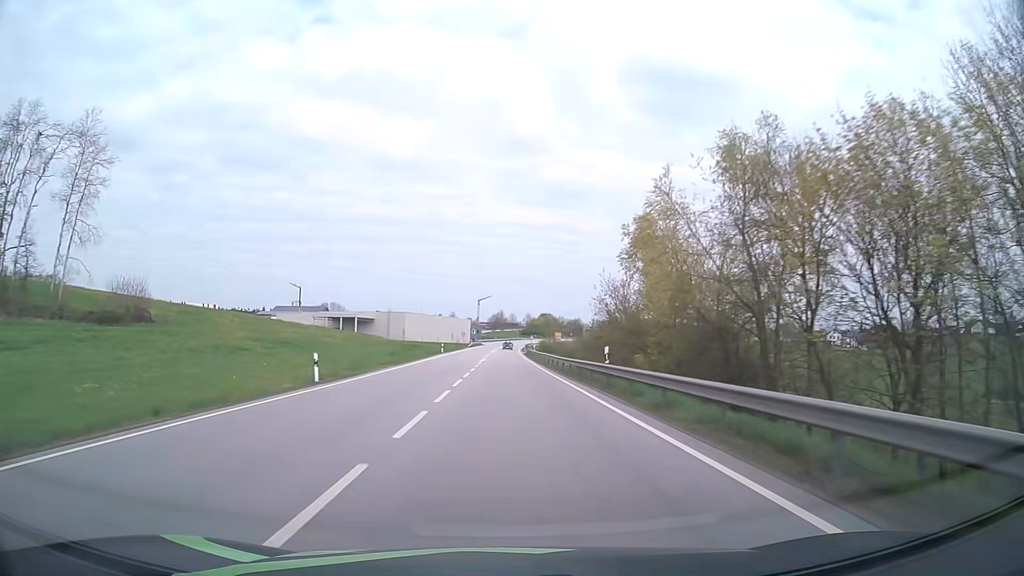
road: primary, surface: asphalt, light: Day
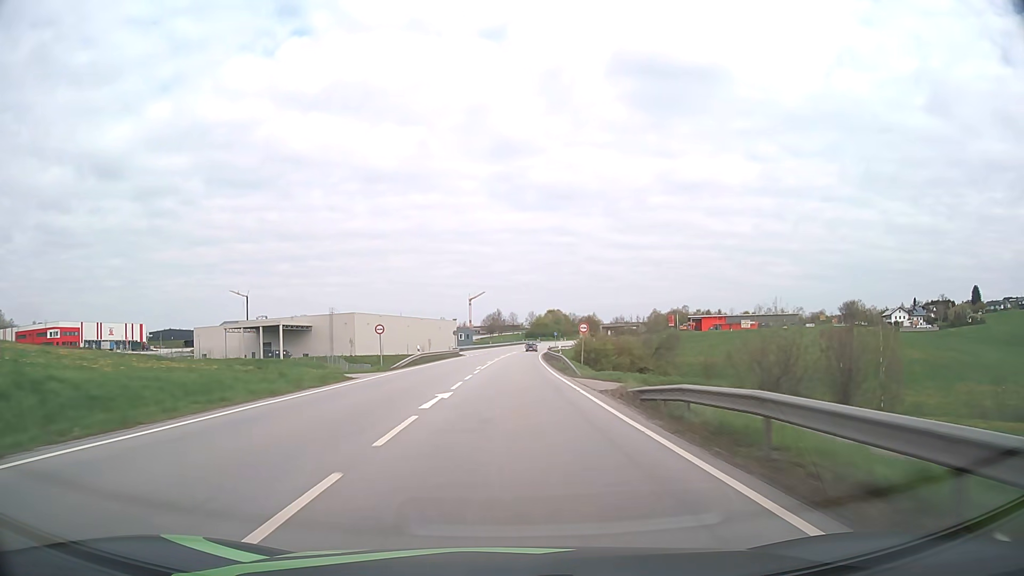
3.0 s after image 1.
(0.0, +78.9) m; 0°
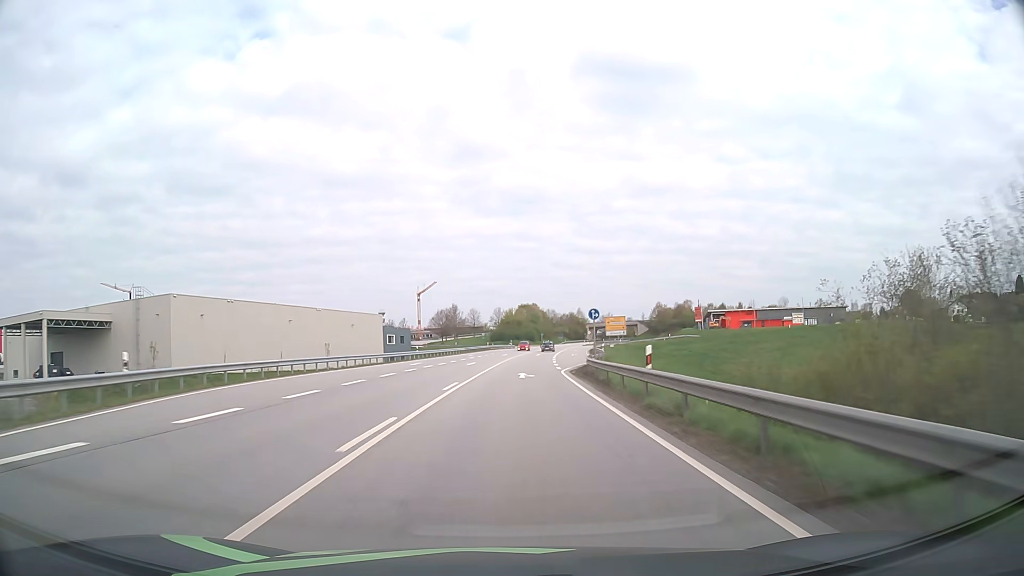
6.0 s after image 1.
(+1.7, +78.8) m; +3°
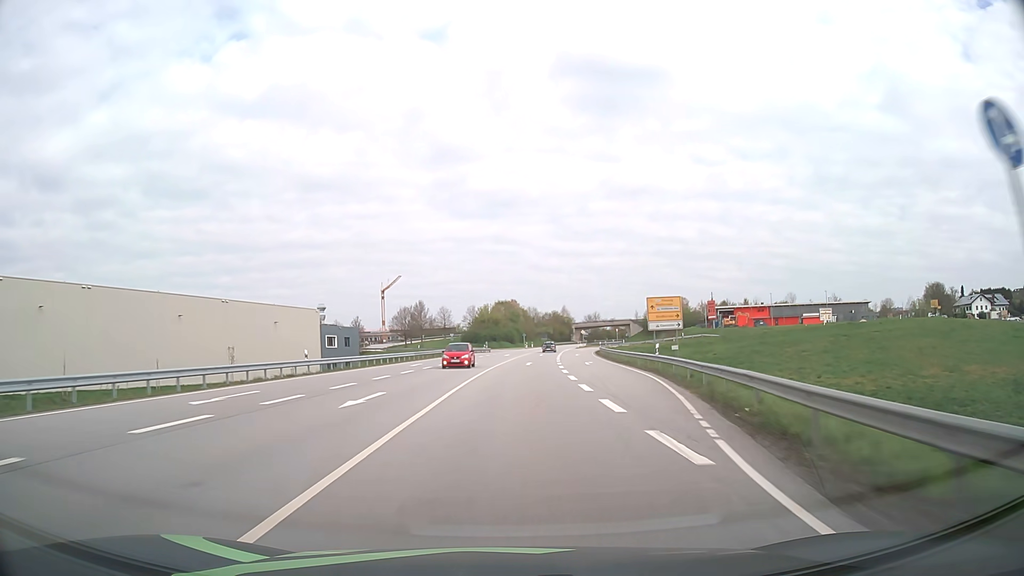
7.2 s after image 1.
(+0.6, +31.5) m; +2°
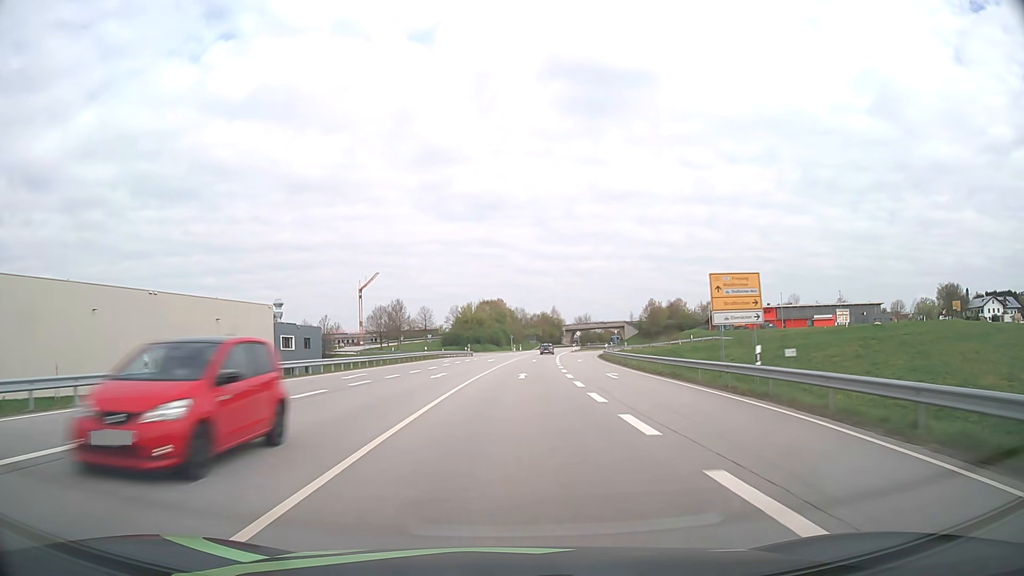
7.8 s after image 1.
(+0.1, +15.8) m; +1°
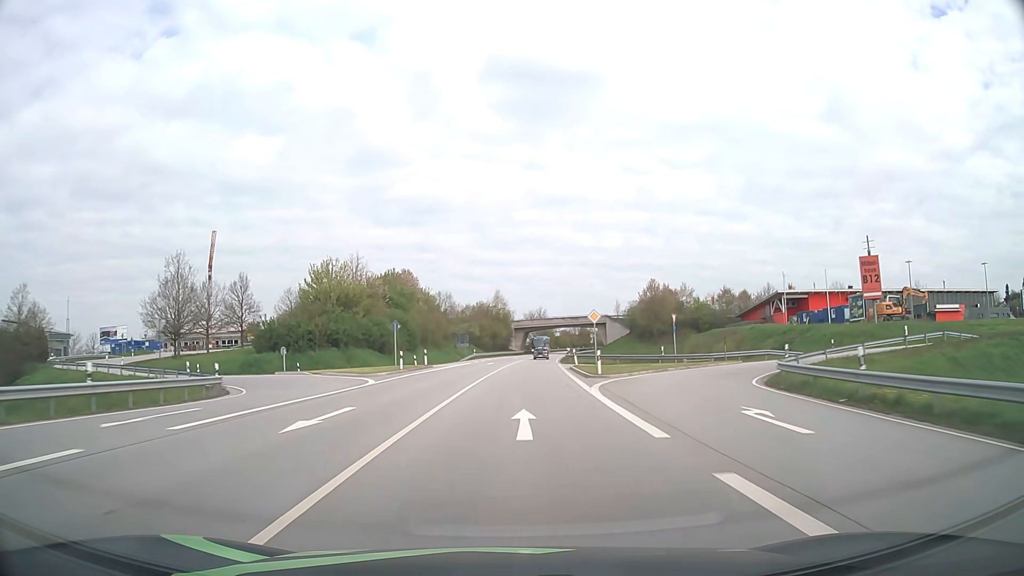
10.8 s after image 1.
(+3.8, +78.7) m; +6°
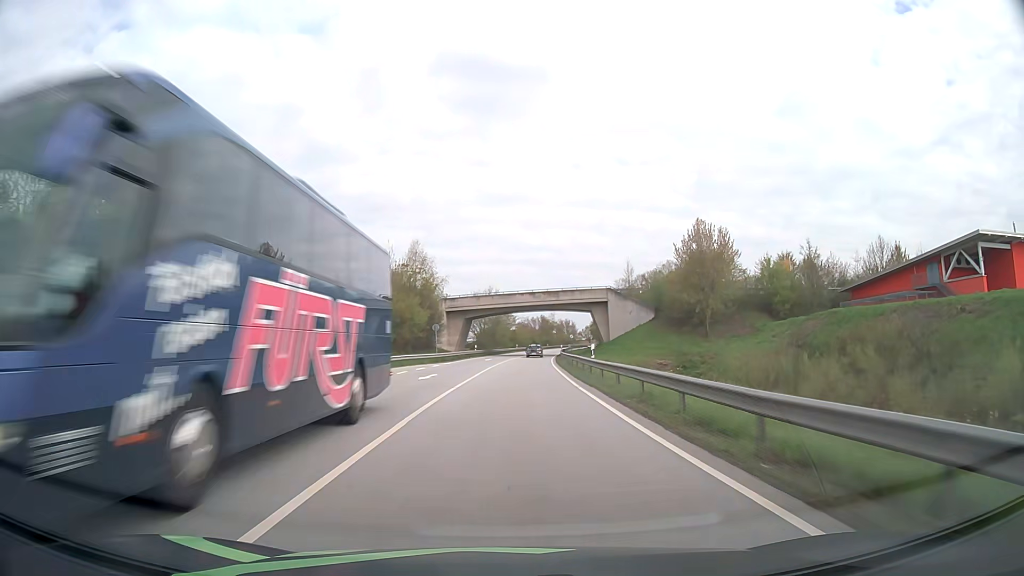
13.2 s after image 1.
(+2.5, +63.1) m; +5°
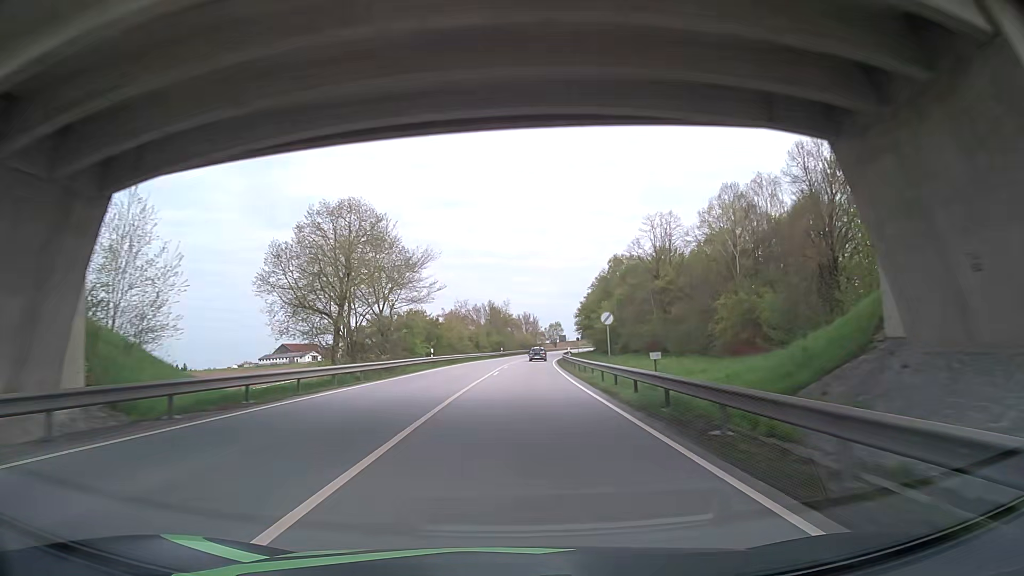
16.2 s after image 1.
(+3.2, +78.9) m; +5°
(0, +10) (0, +20) (0, +30) (+1, +40) (+1, +50) (+2, +60) (+2, +70) (+3, +80) (+4, +90) (+6, +100) m
